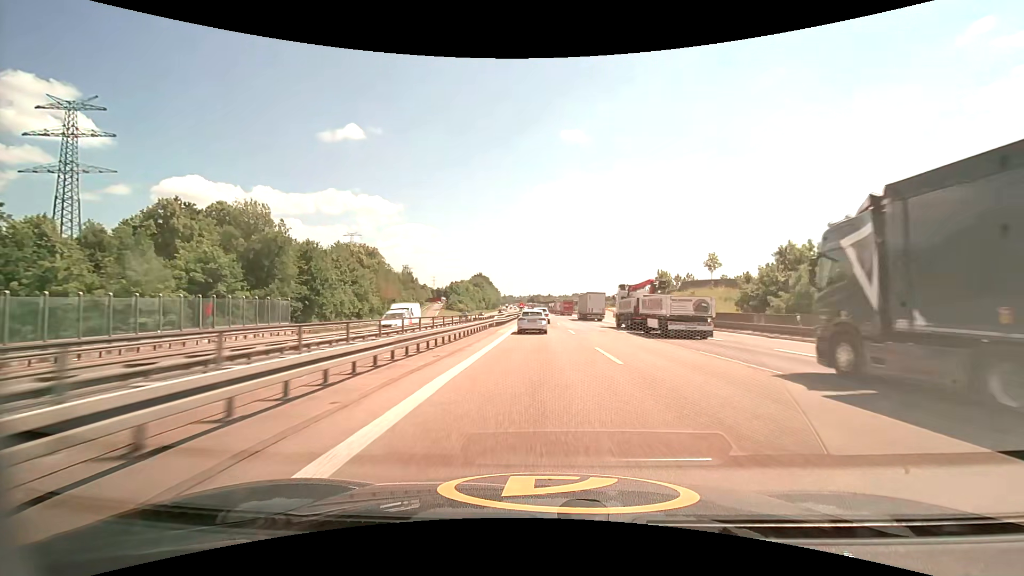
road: motorway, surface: asphalt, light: Day
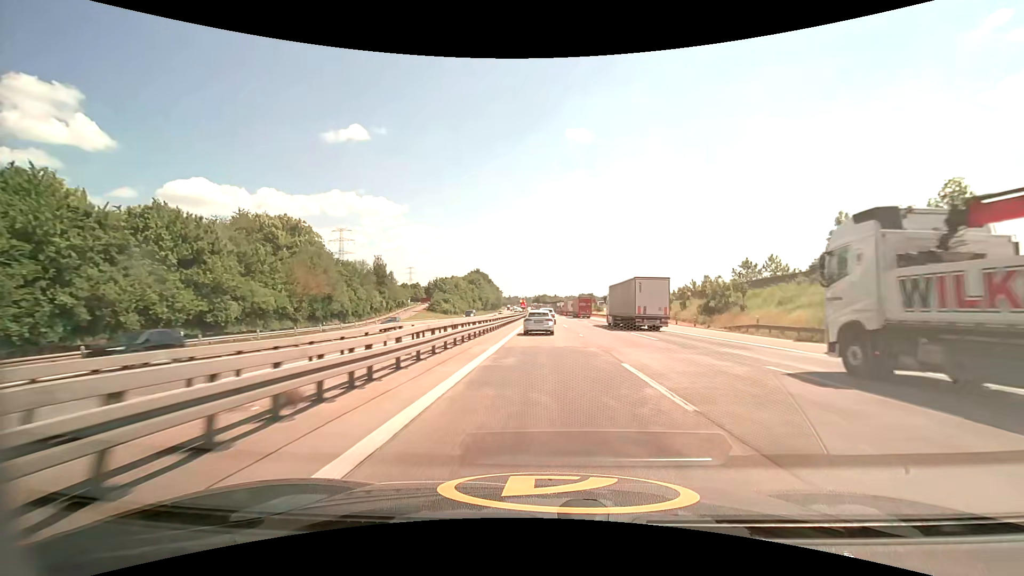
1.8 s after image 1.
(-0.2, +41.4) m; -1°
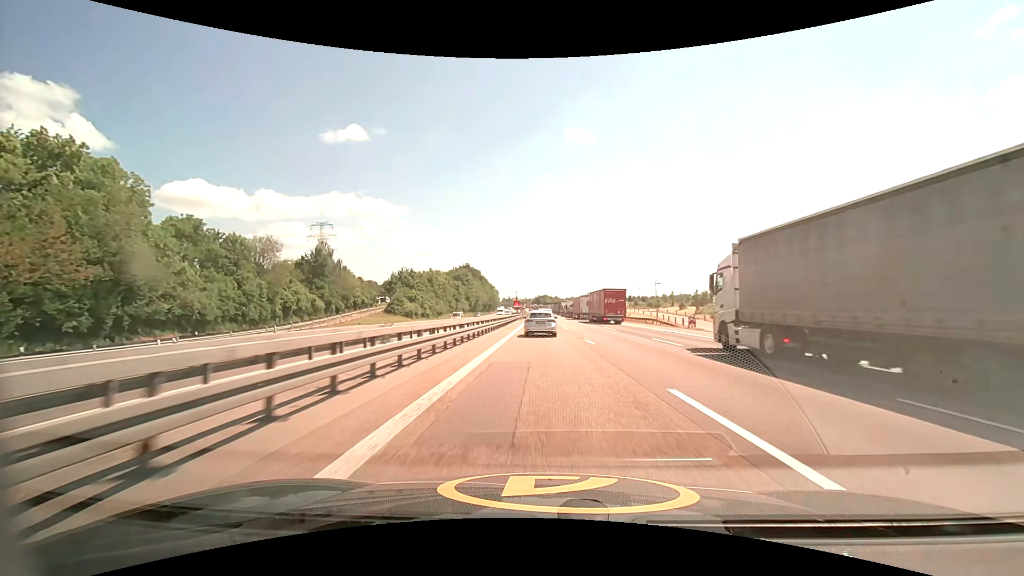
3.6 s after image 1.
(+0.1, +42.0) m; 0°
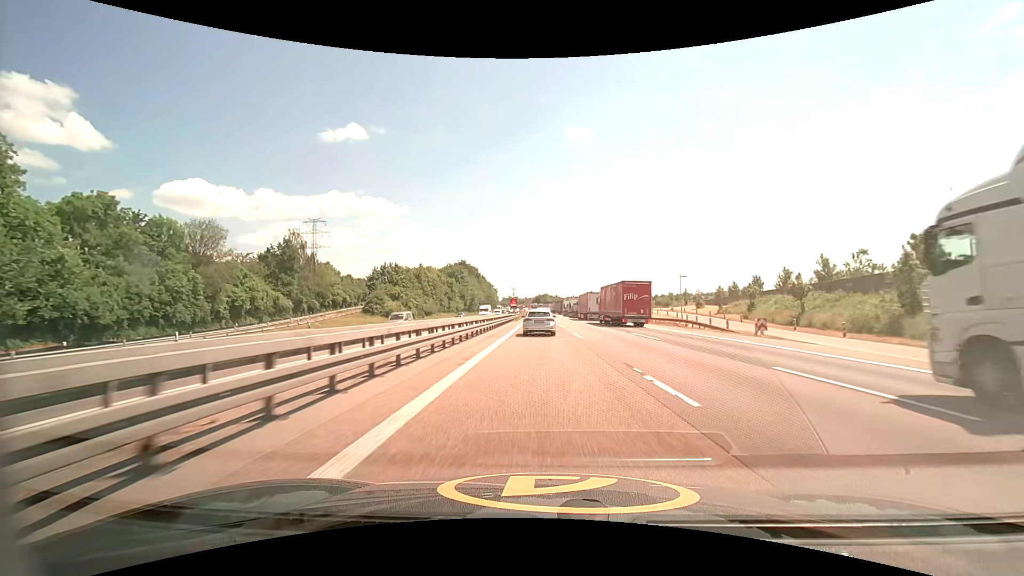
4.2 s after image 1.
(0.0, +13.9) m; 0°
